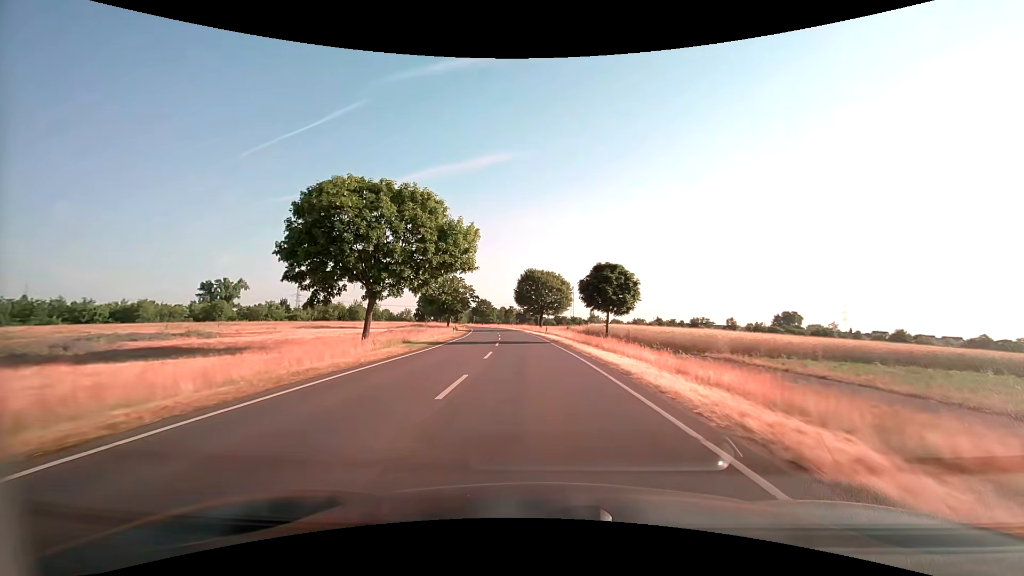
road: secondary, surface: asphalt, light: Day
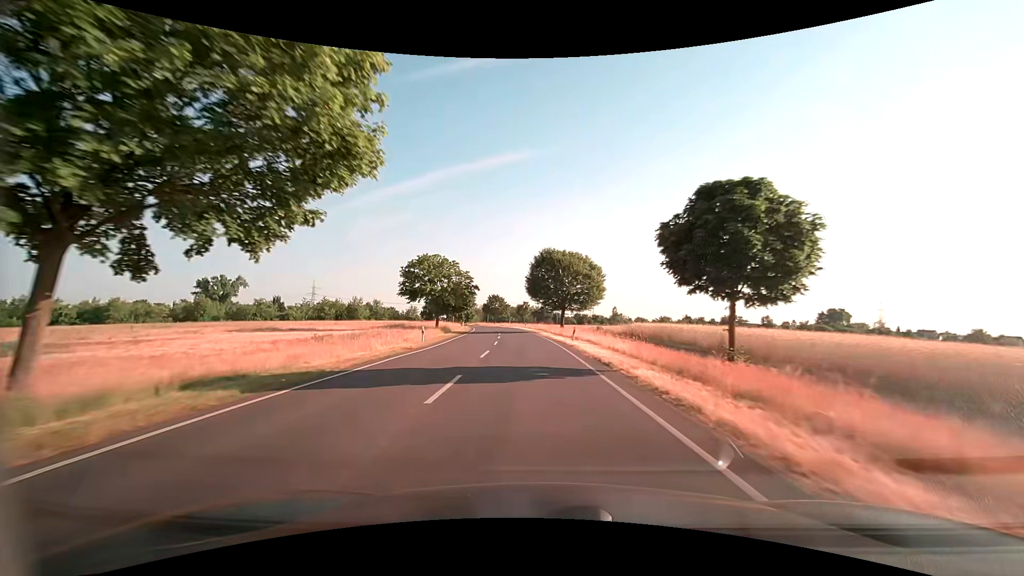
(-0.3, +19.8) m; -2°
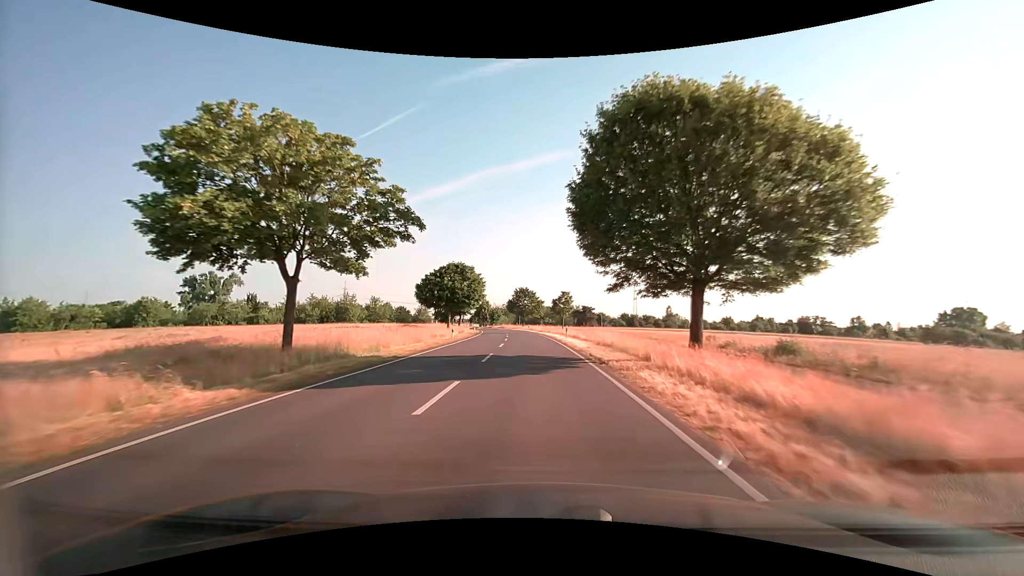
(-1.4, +39.7) m; -4°
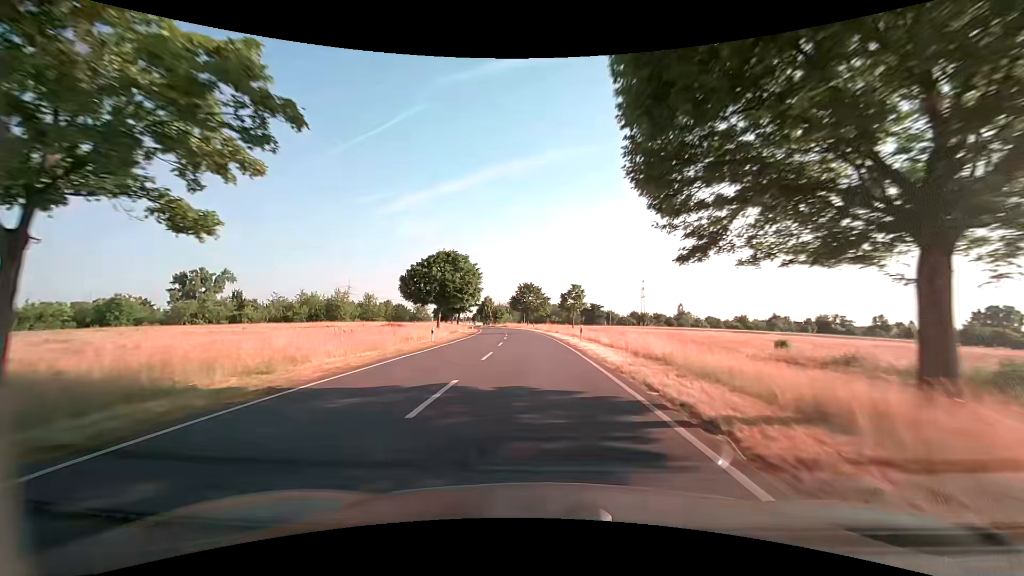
(-0.1, +9.9) m; -1°
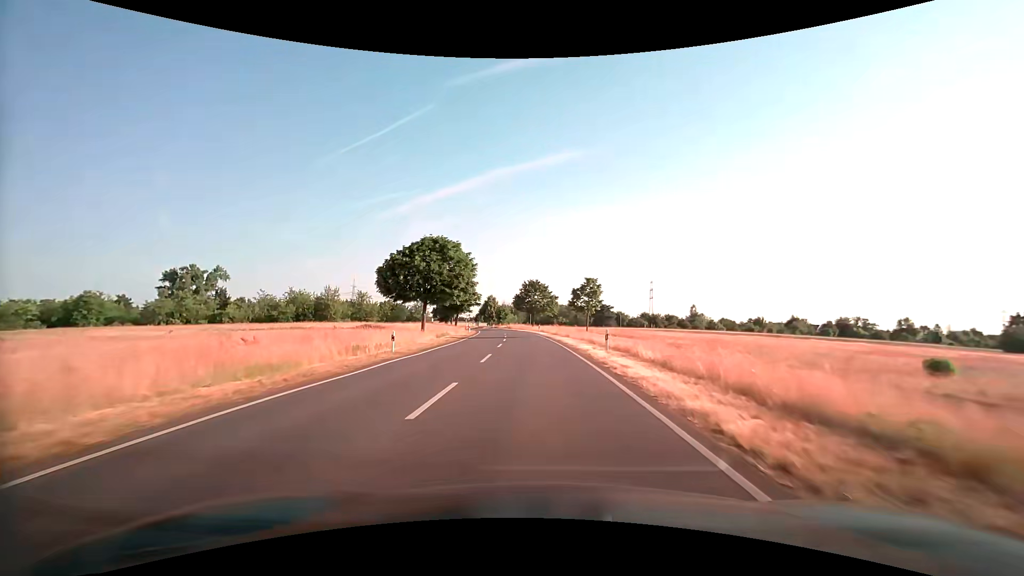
(-0.1, +9.8) m; -1°
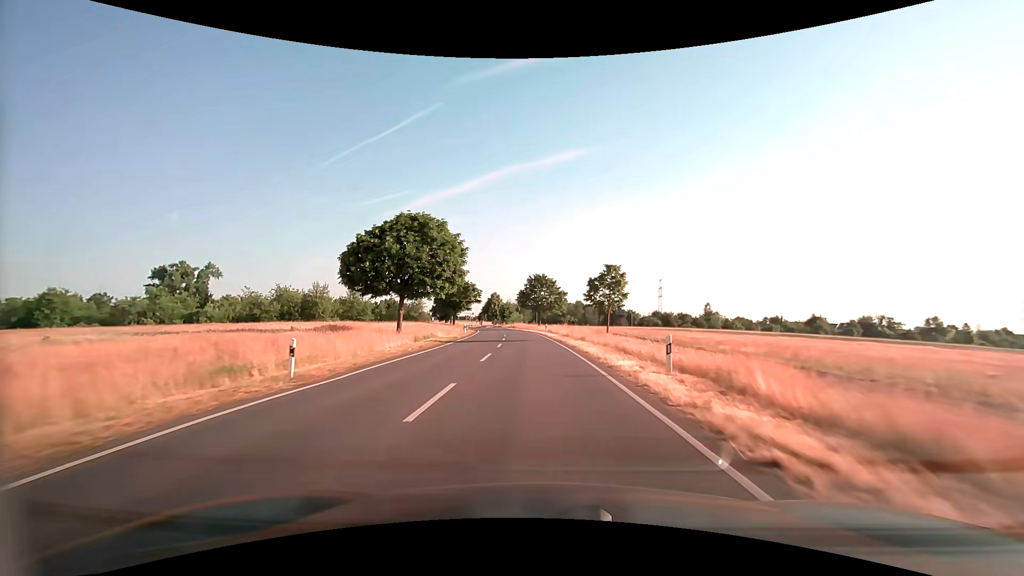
(0.0, +9.7) m; -1°
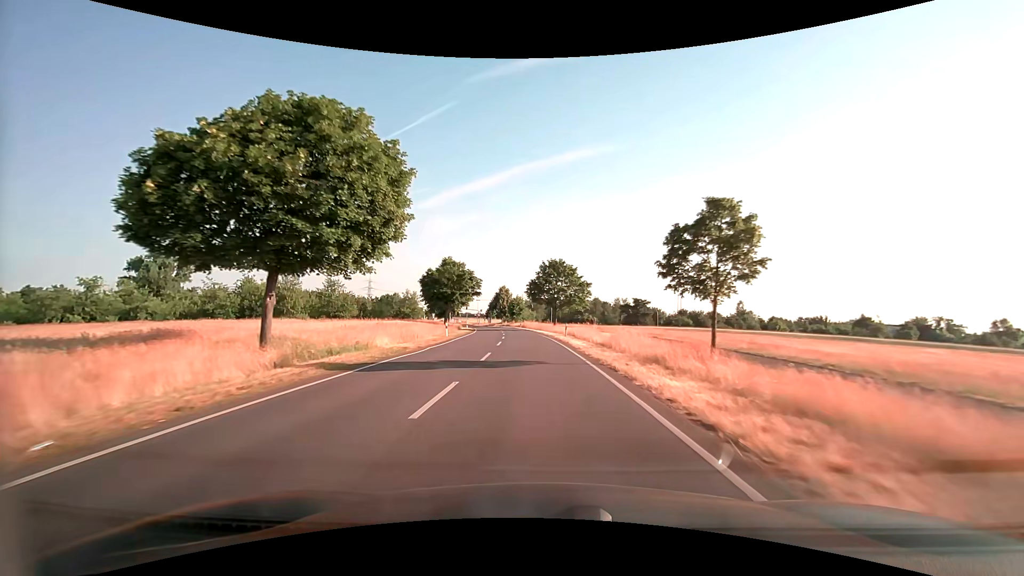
(-0.3, +19.2) m; -2°
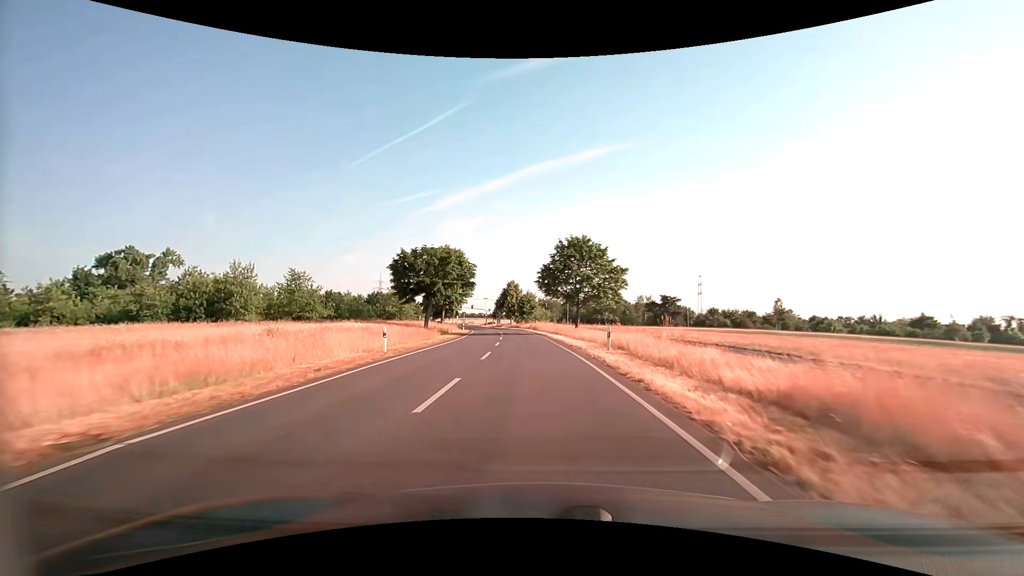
(-0.2, +18.9) m; -2°
(0, +10) (0, +20) (-1, +30) (-1, +40) (-2, +50) (-3, +60) (-4, +70) (-5, +80) (-7, +90) (-8, +100) m
